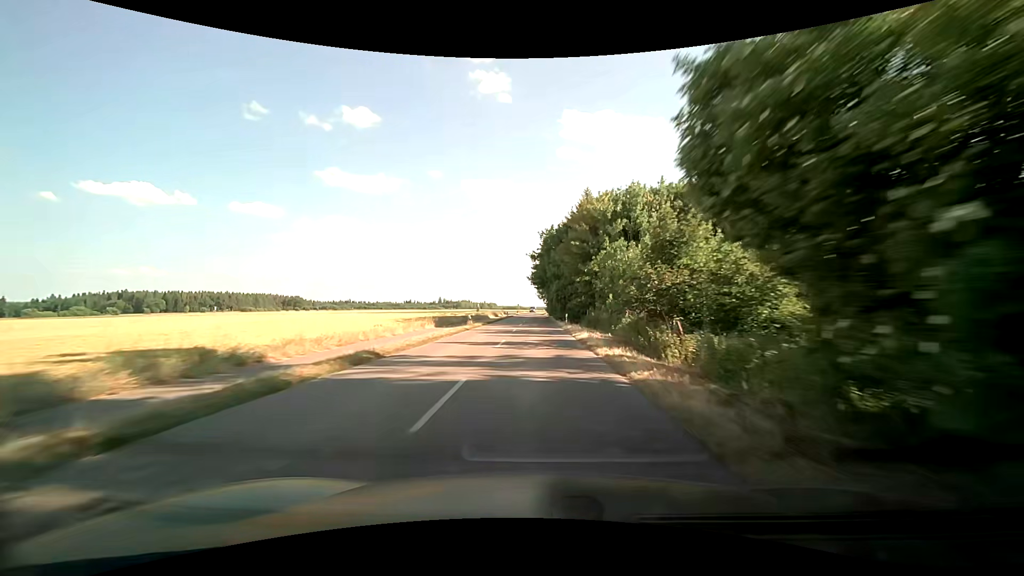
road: tertiary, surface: asphalt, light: Day
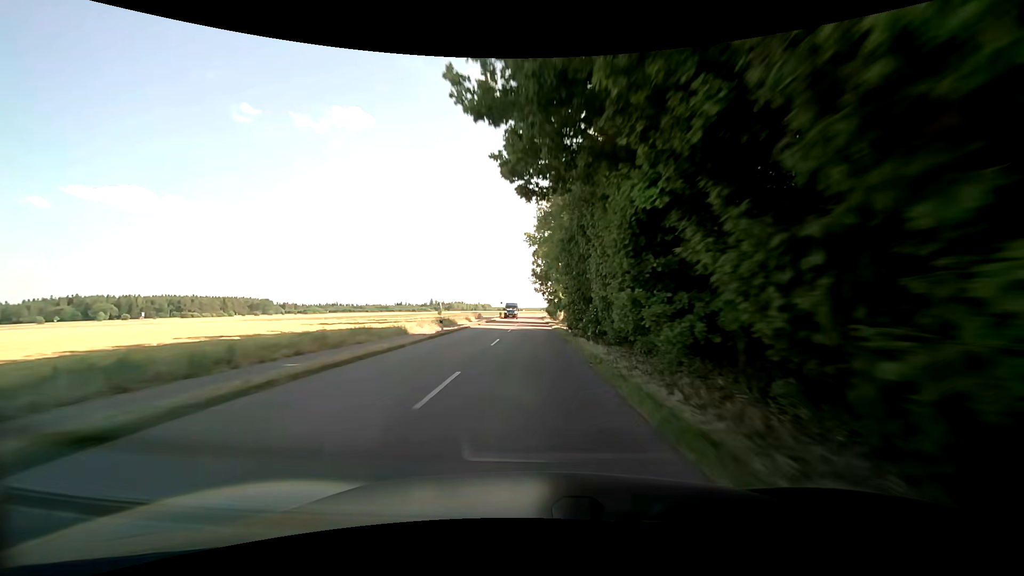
(+0.5, +58.8) m; 0°
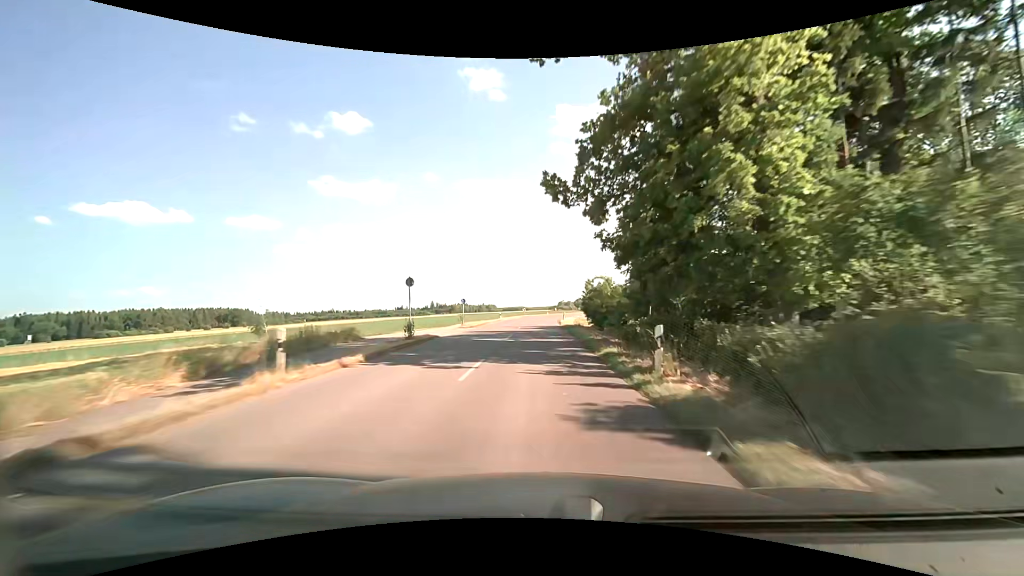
(-0.1, +69.7) m; 0°
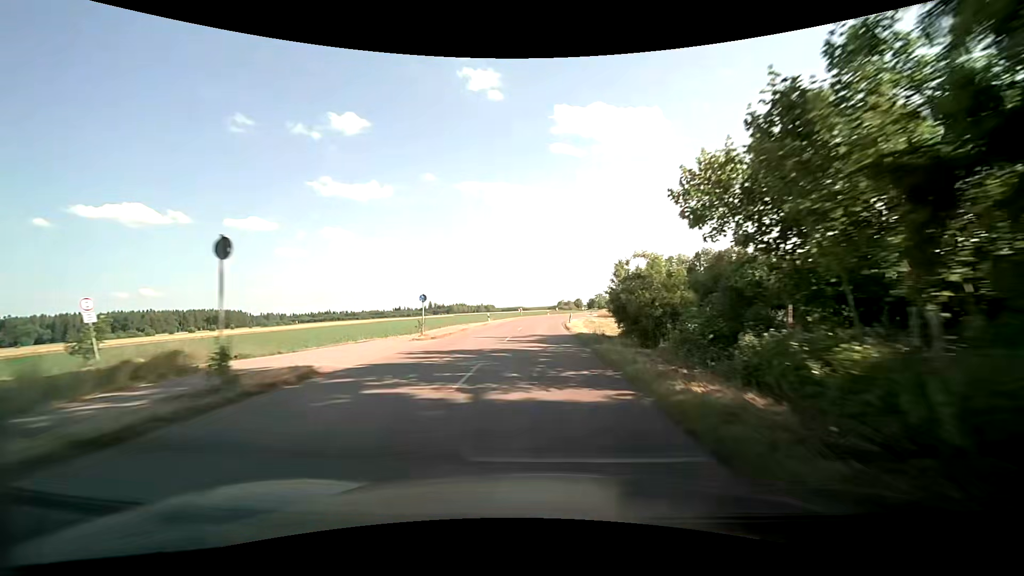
(0.0, +13.1) m; 0°
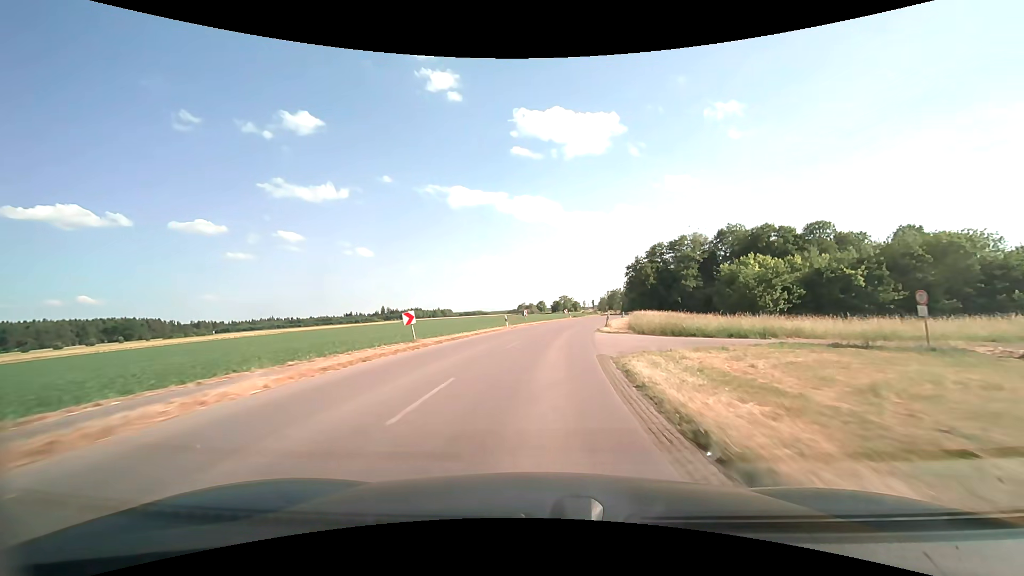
(+0.9, +50.0) m; +4°
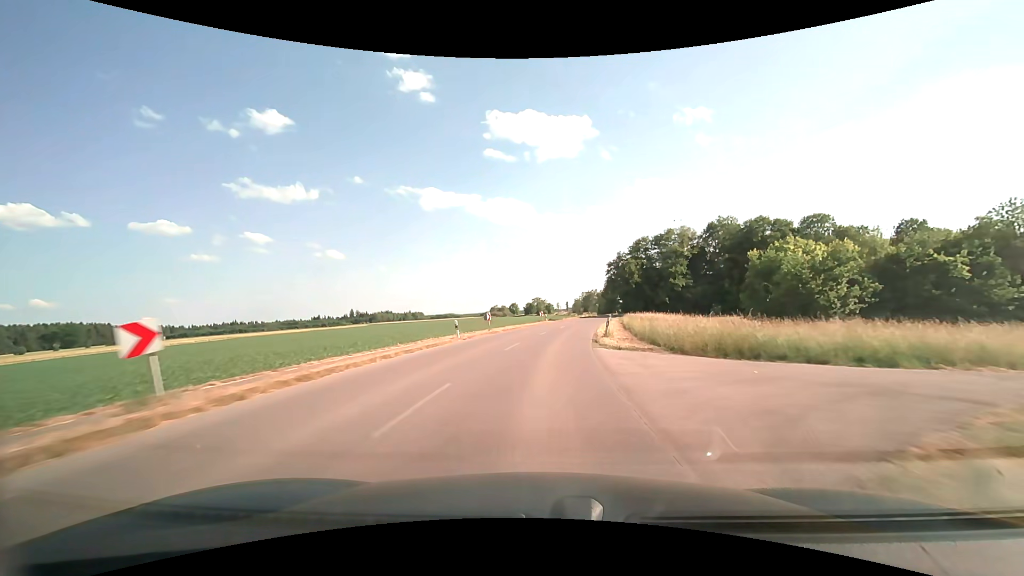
(+0.3, +12.5) m; +3°
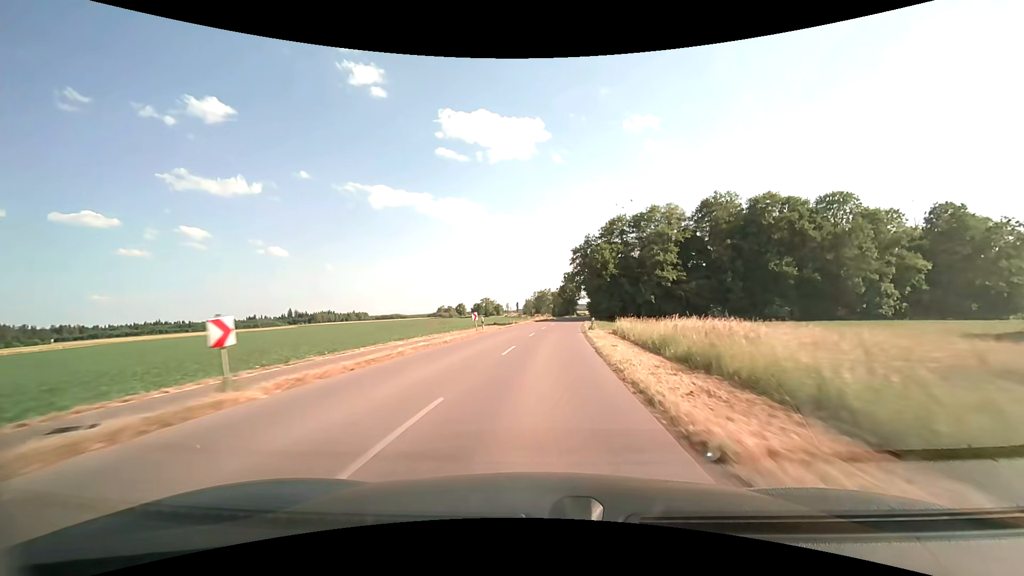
(+1.3, +25.5) m; +6°
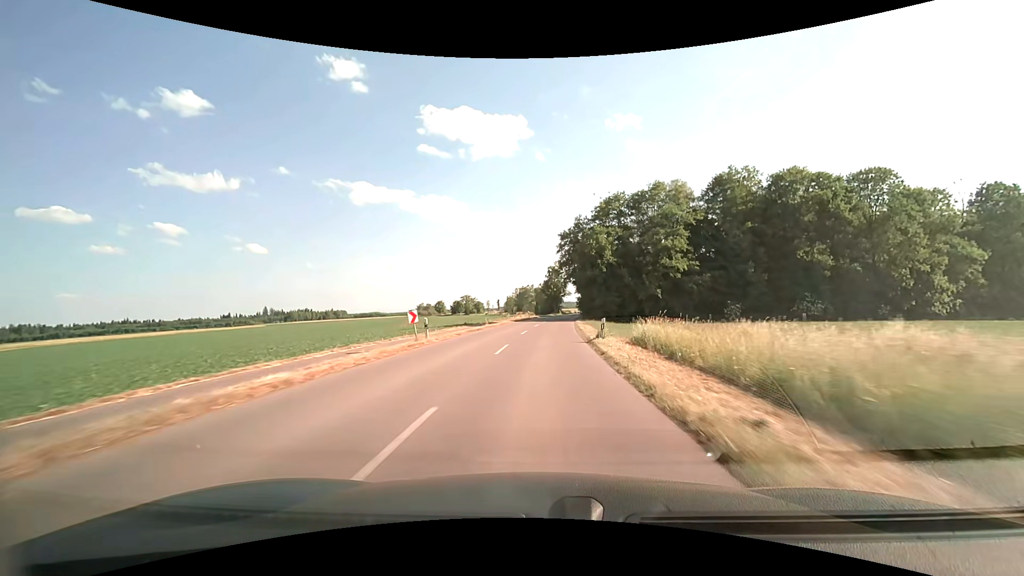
(+0.2, +13.0) m; +2°
(0, +10) (0, +20) (+1, +30) (+2, +40) (+2, +50) (+3, +60) (+4, +70) (+5, +80) (+7, +90) (+8, +100) m
